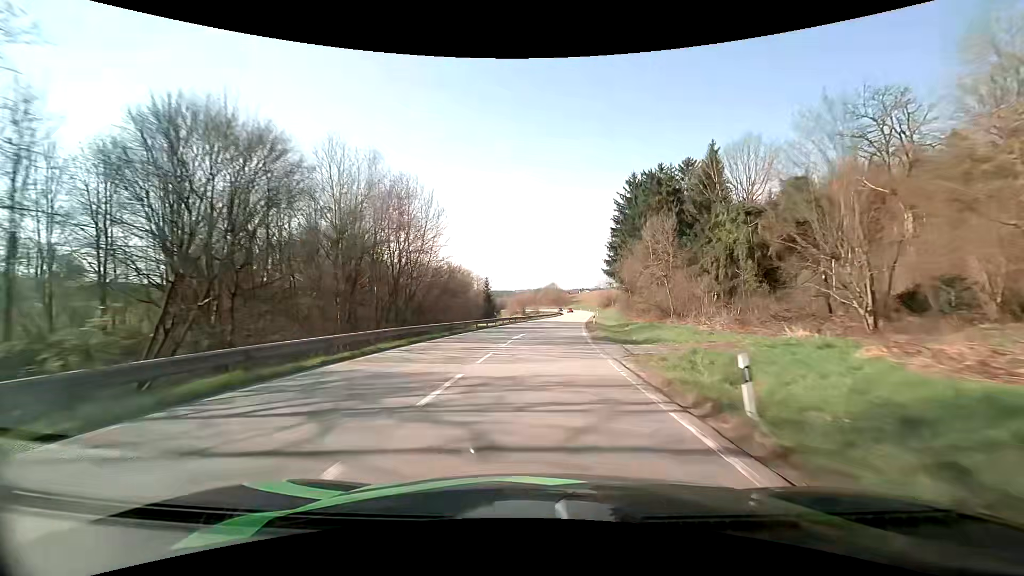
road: secondary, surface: asphalt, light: Day
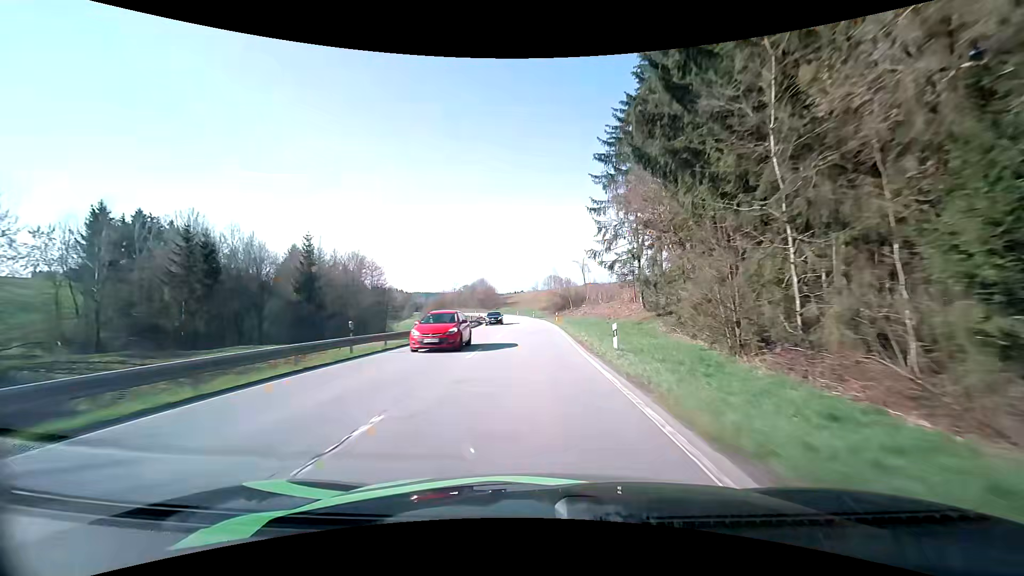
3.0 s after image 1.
(+4.9, +68.6) m; +7°
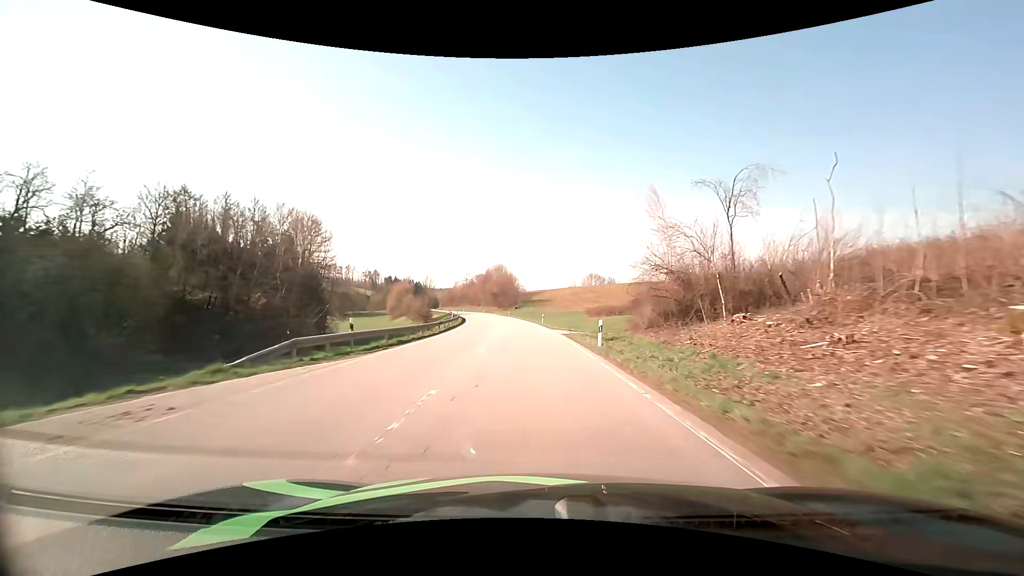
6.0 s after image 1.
(-1.4, +69.5) m; -3°
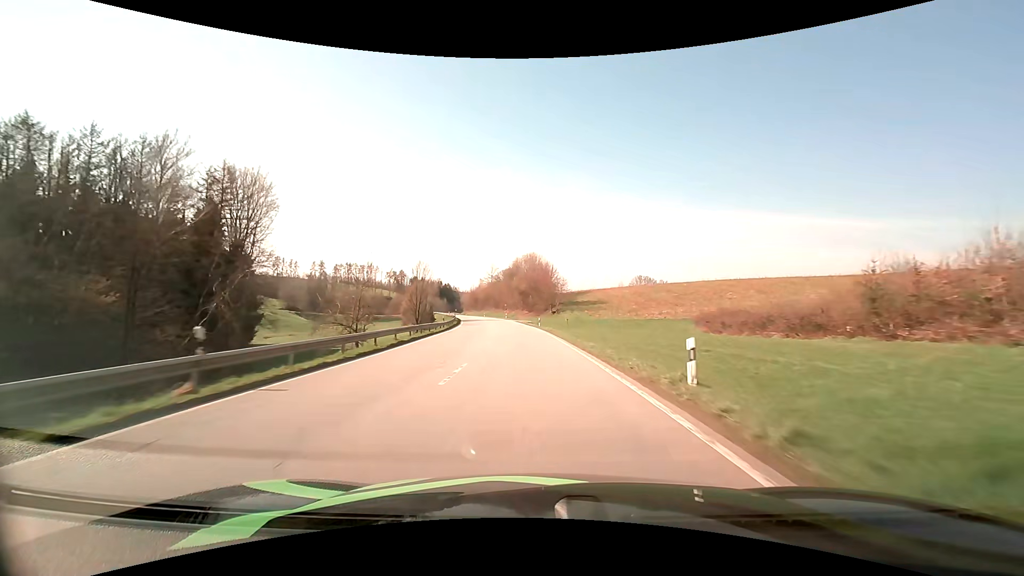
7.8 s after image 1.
(-1.6, +42.7) m; -5°
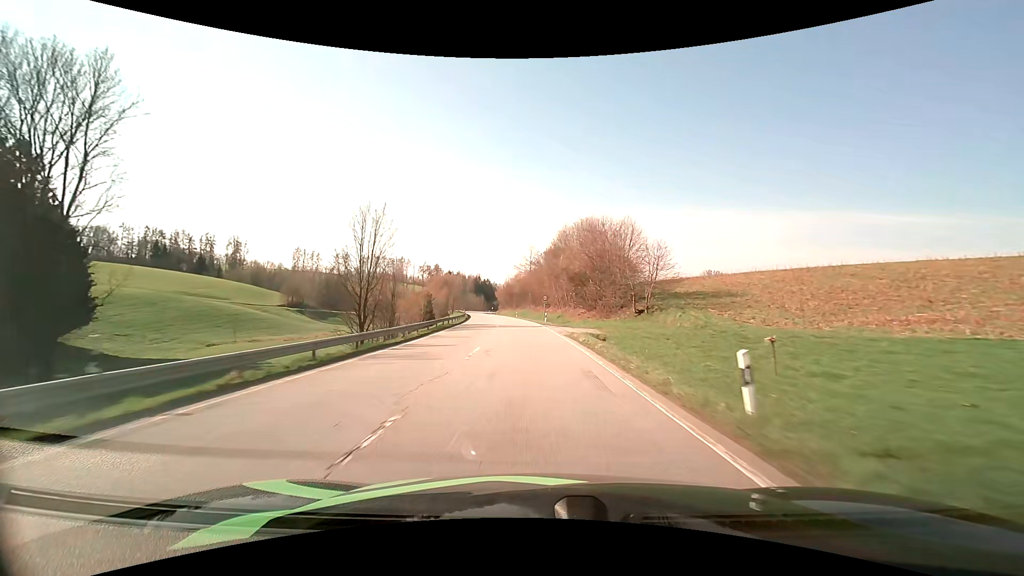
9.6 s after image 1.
(-1.9, +42.8) m; -5°
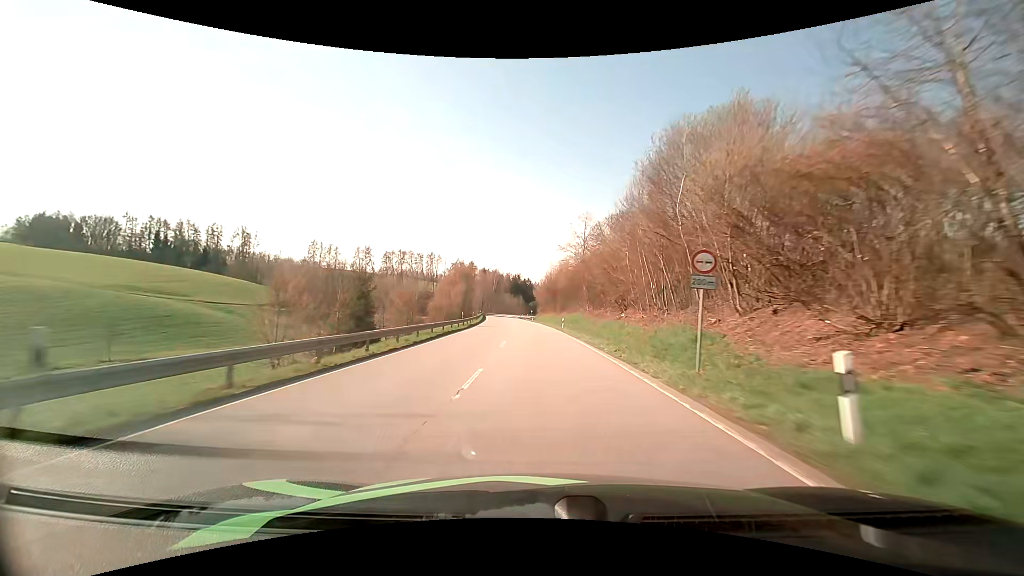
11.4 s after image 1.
(-1.9, +42.3) m; -5°
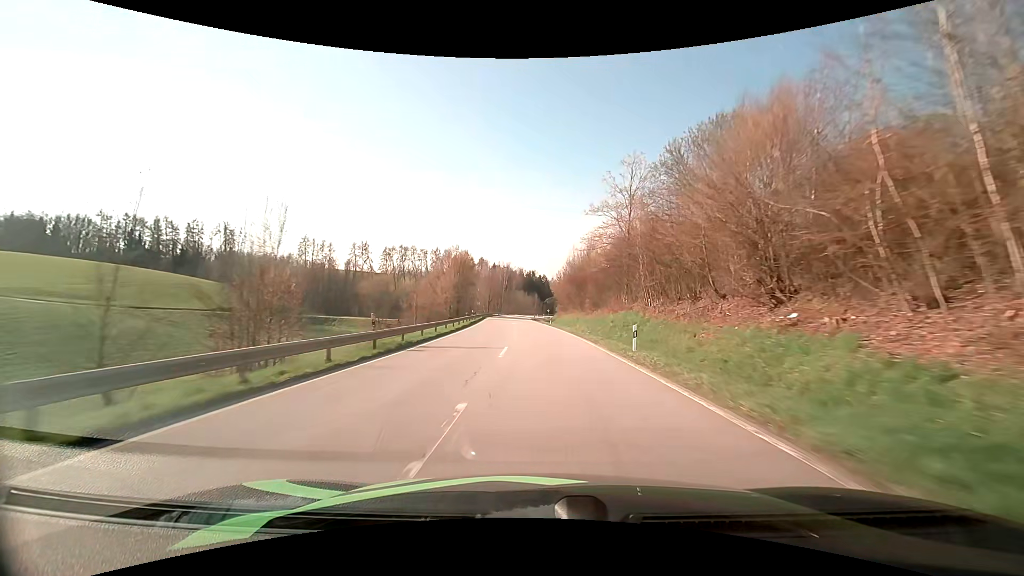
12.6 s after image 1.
(-0.5, +28.4) m; -2°
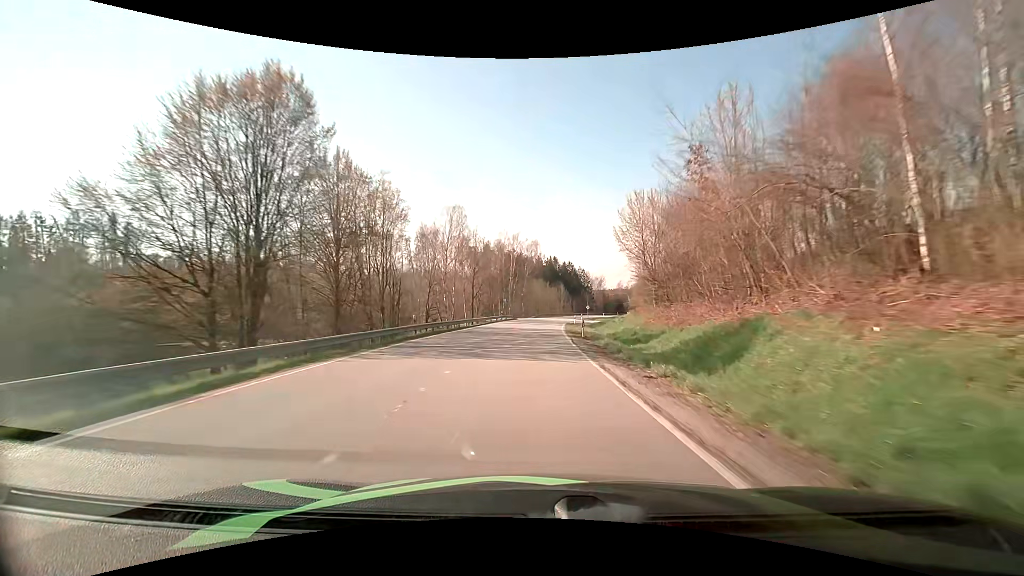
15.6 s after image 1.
(-2.5, +70.8) m; -3°
(0, +10) (0, +20) (0, +30) (0, +40) (+1, +50) (+1, +60) (+2, +70) (+3, +80) (+4, +90) (+6, +100) m
